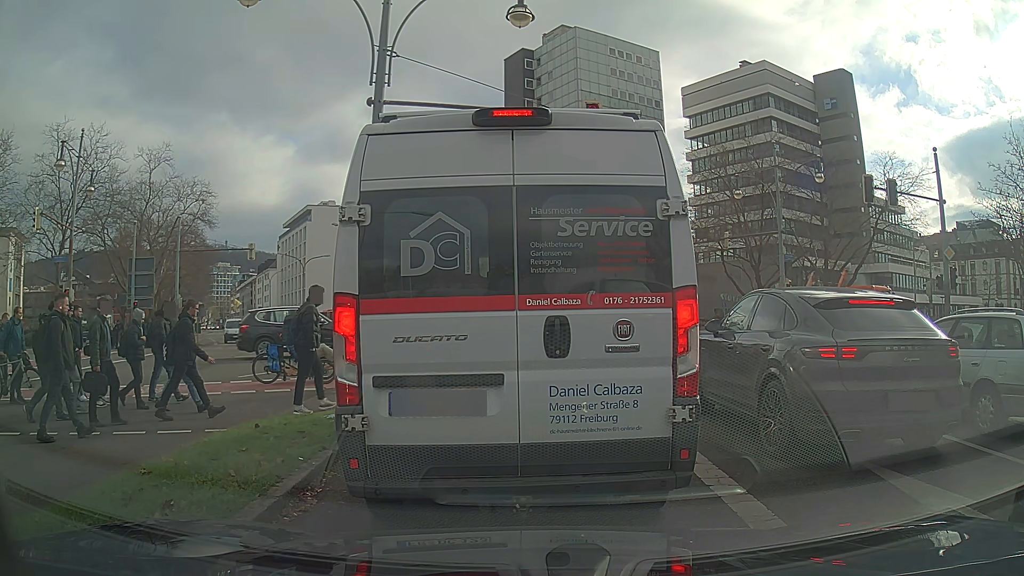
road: secondary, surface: asphalt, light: Day
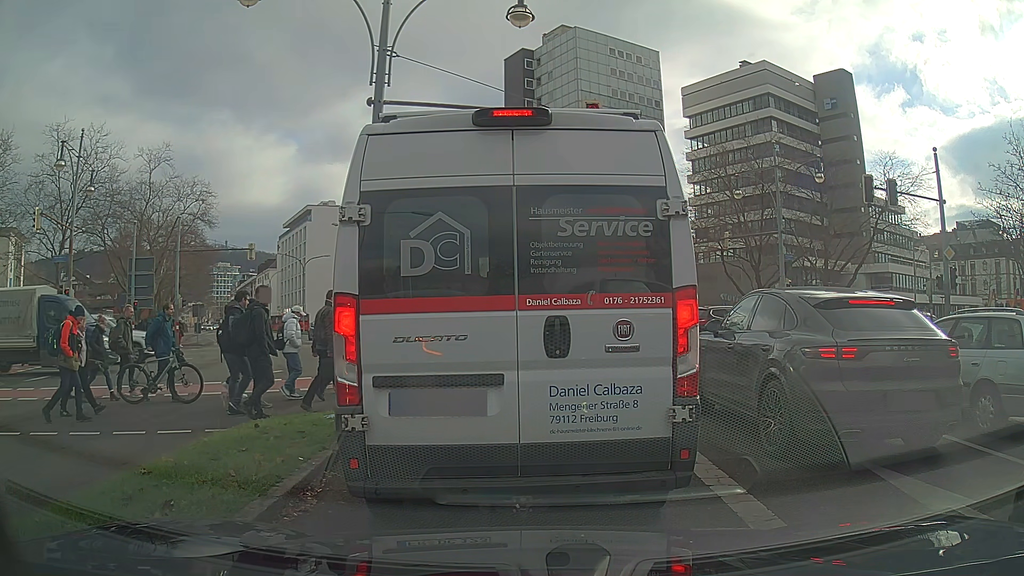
(0.0, 0.0) m; 0°
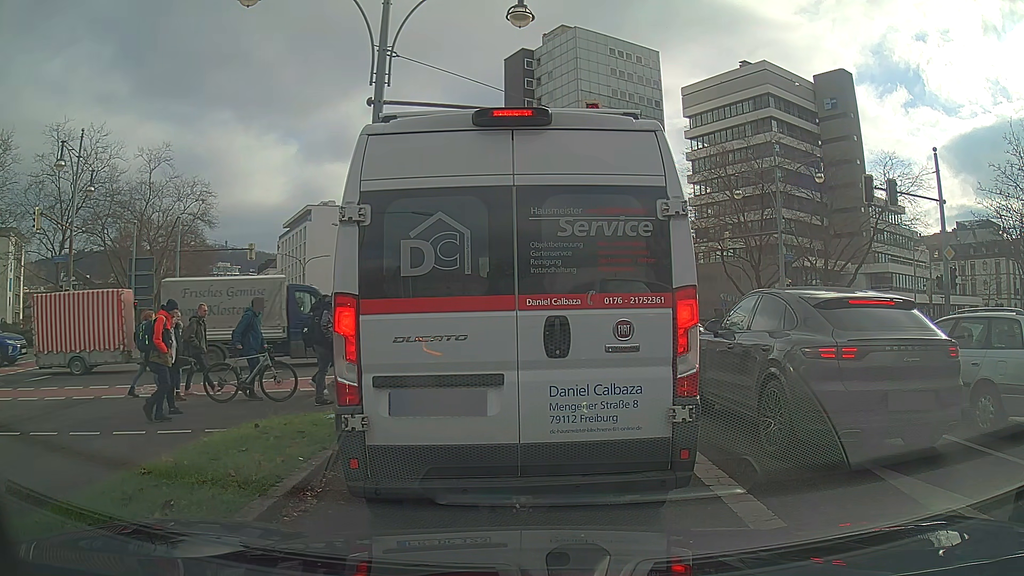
(0.0, 0.0) m; 0°
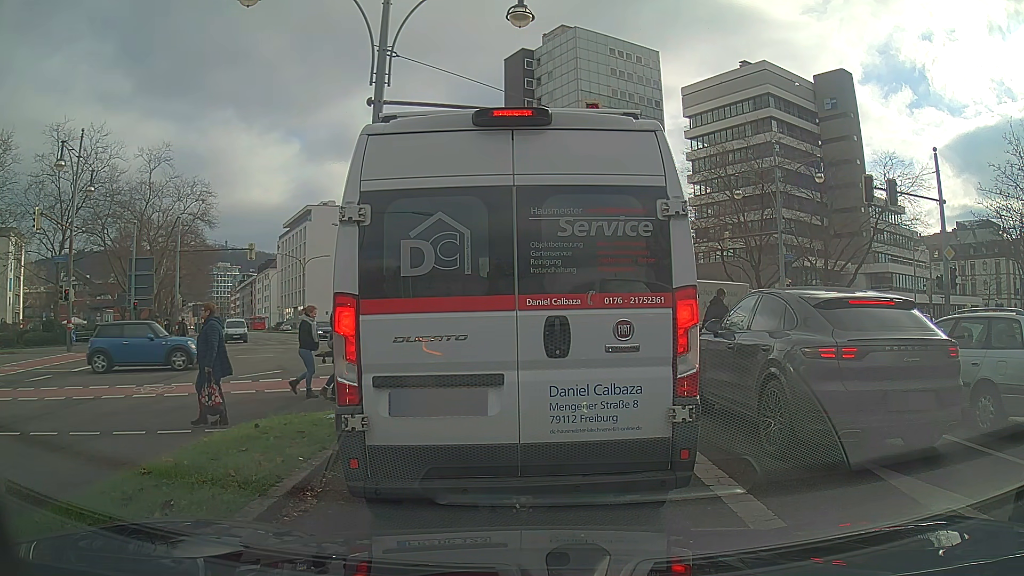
(0.0, 0.0) m; 0°
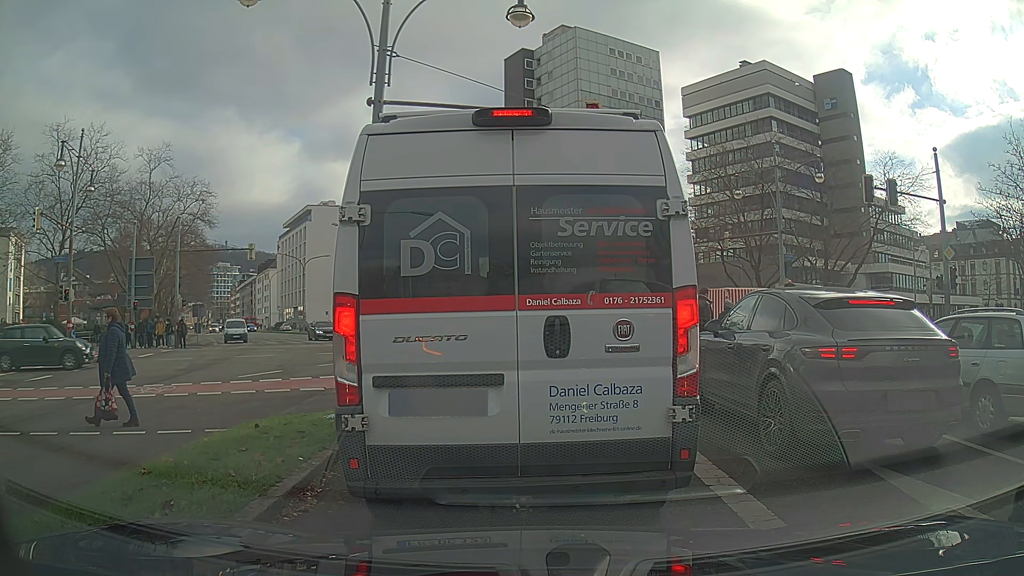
(0.0, 0.0) m; 0°
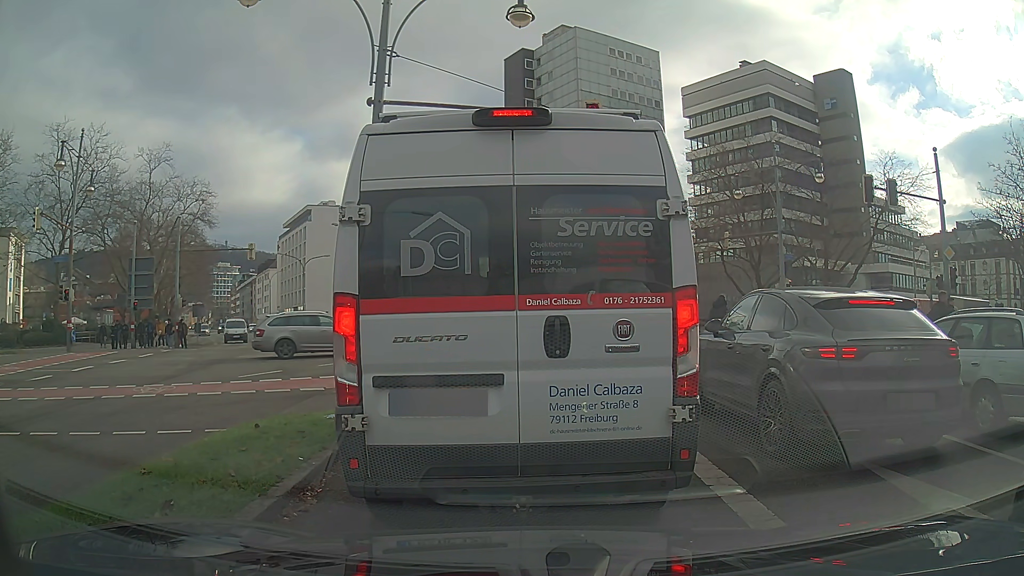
(0.0, 0.0) m; 0°
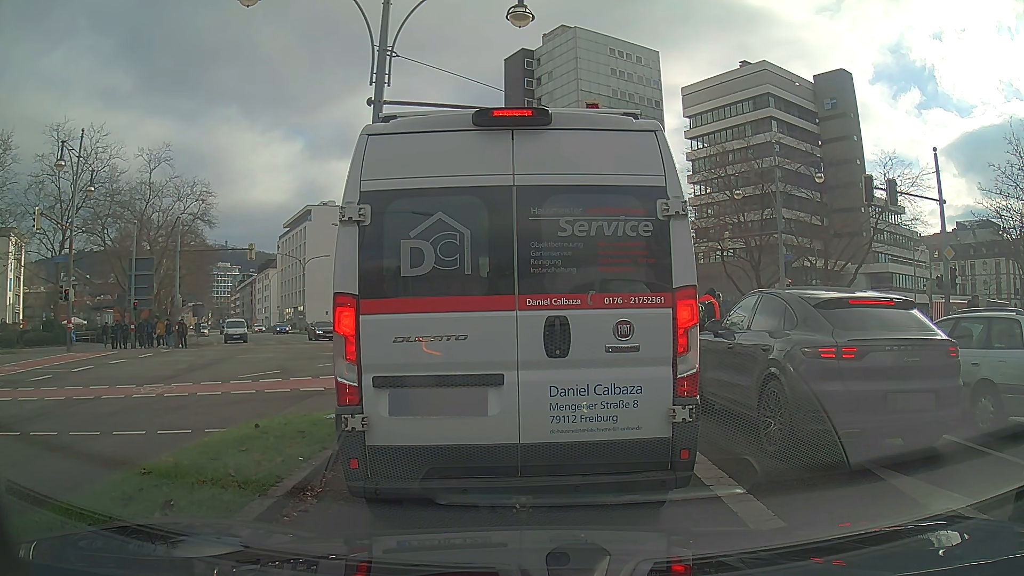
(0.0, 0.0) m; 0°
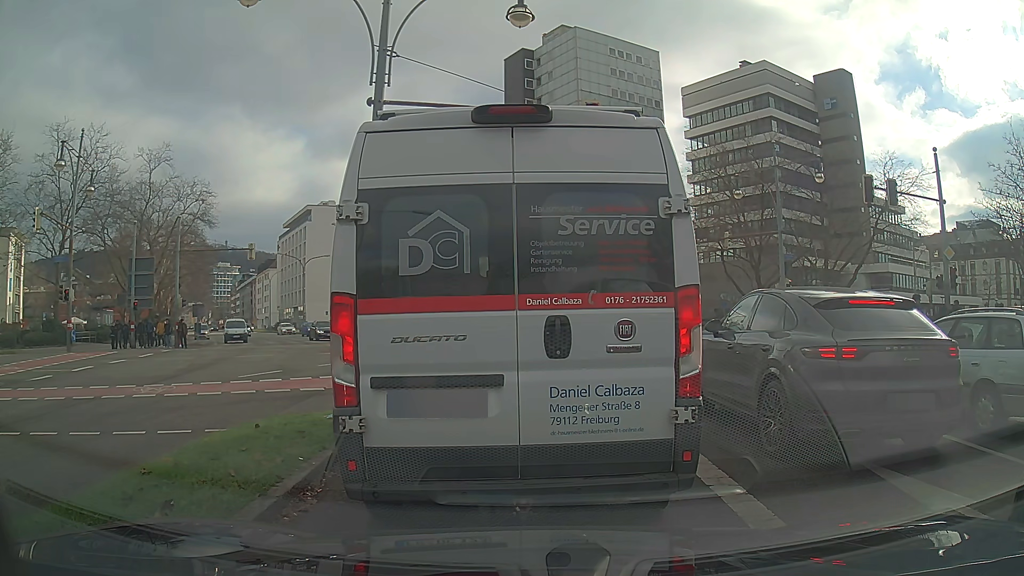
(0.0, 0.0) m; 0°
(0, +10) (-1, +20) (-7, +28) (-16, +31) (-25, +29) (-35, +25) (-44, +22) (-53, +18) (-63, +14) (-72, +11) m
